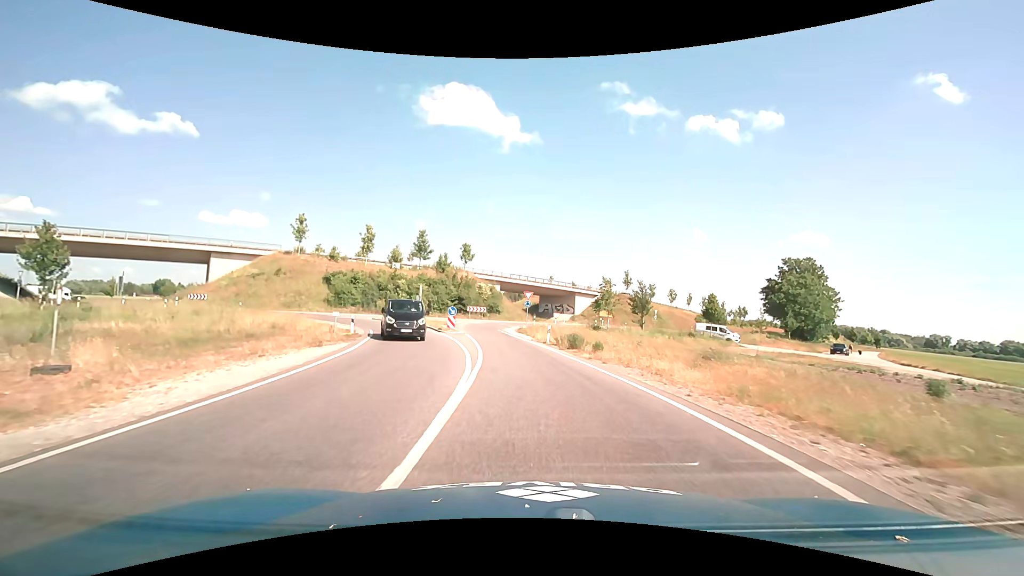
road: primary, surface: asphalt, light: Day
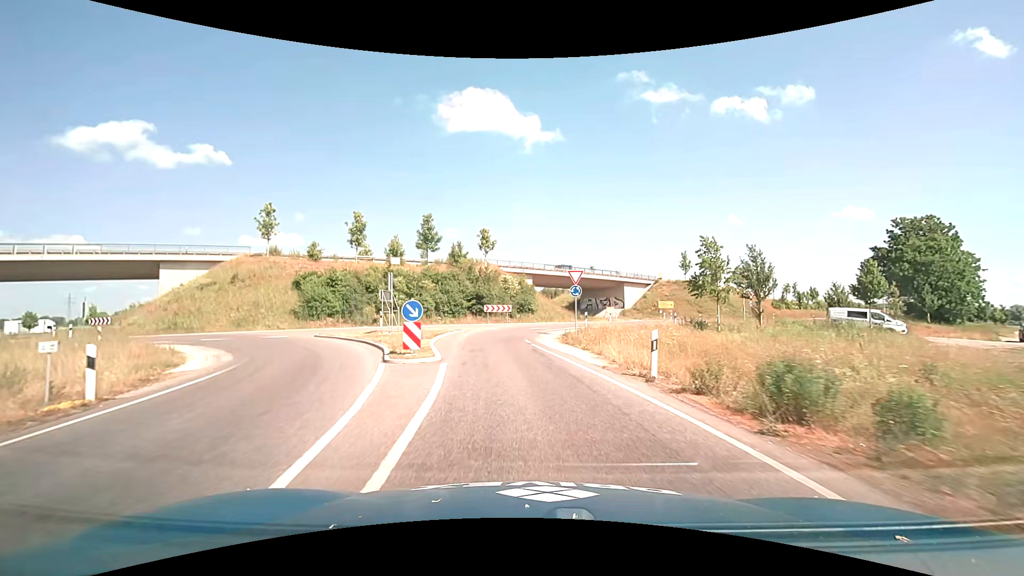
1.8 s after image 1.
(-0.5, +18.4) m; -4°
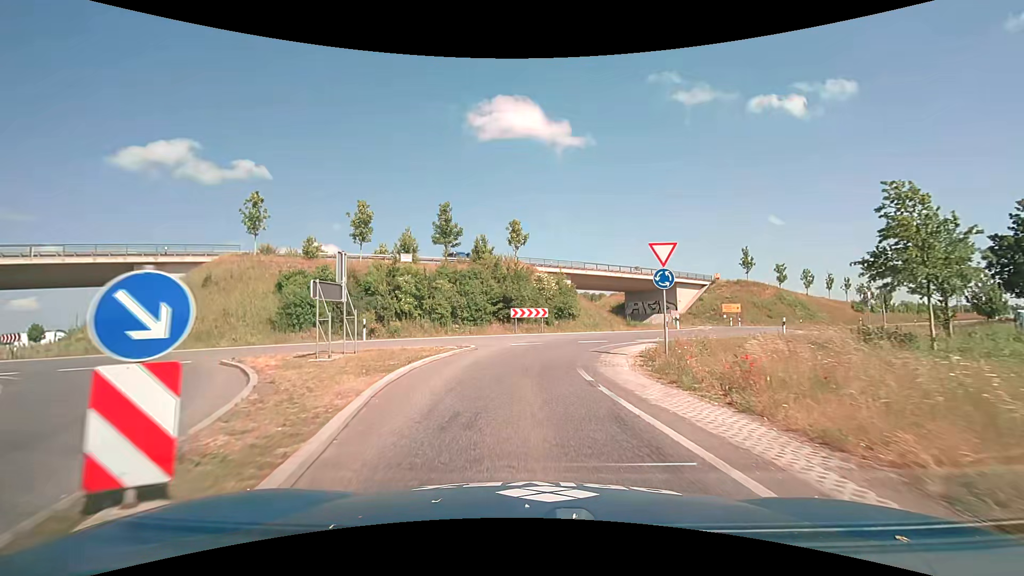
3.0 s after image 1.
(-0.4, +10.8) m; -4°
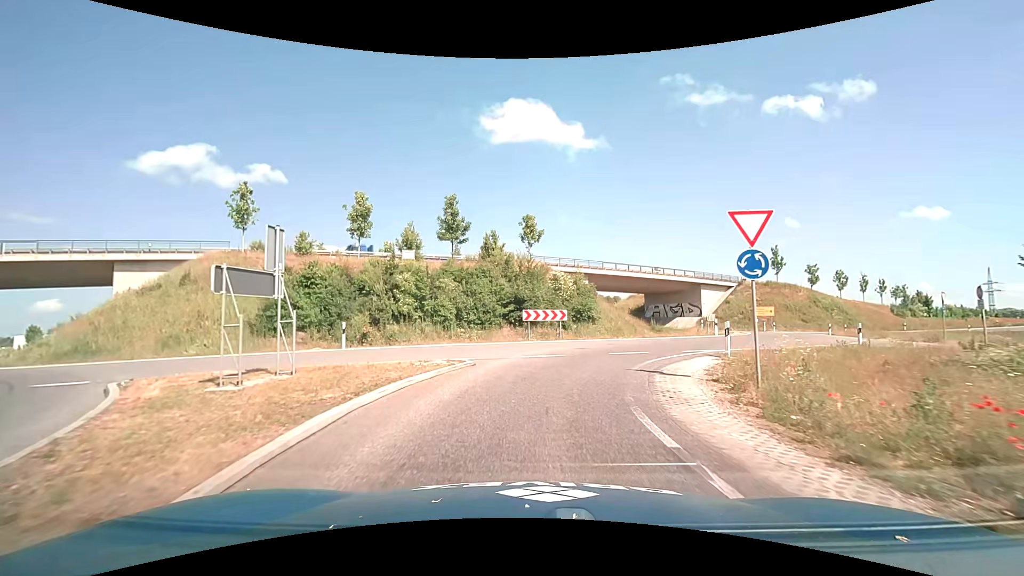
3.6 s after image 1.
(-0.1, +4.7) m; -2°
